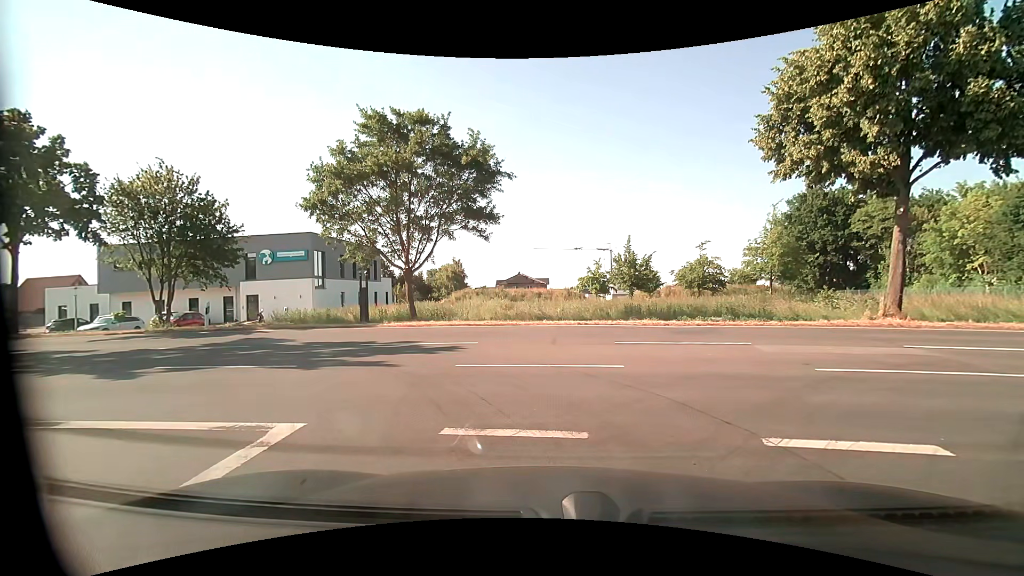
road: residential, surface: asphalt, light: Day
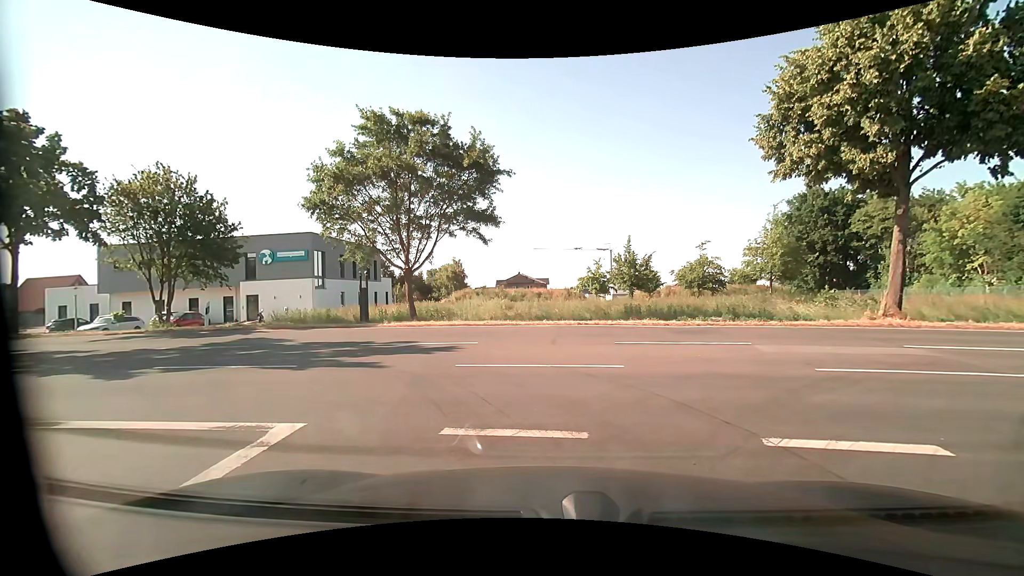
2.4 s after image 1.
(0.0, 0.0) m; 0°
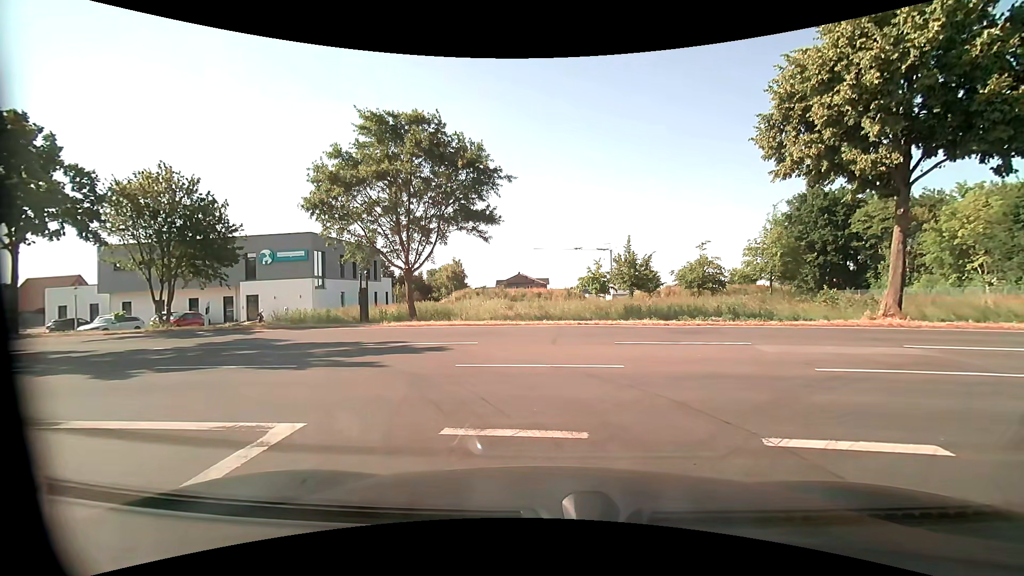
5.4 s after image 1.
(0.0, 0.0) m; 0°
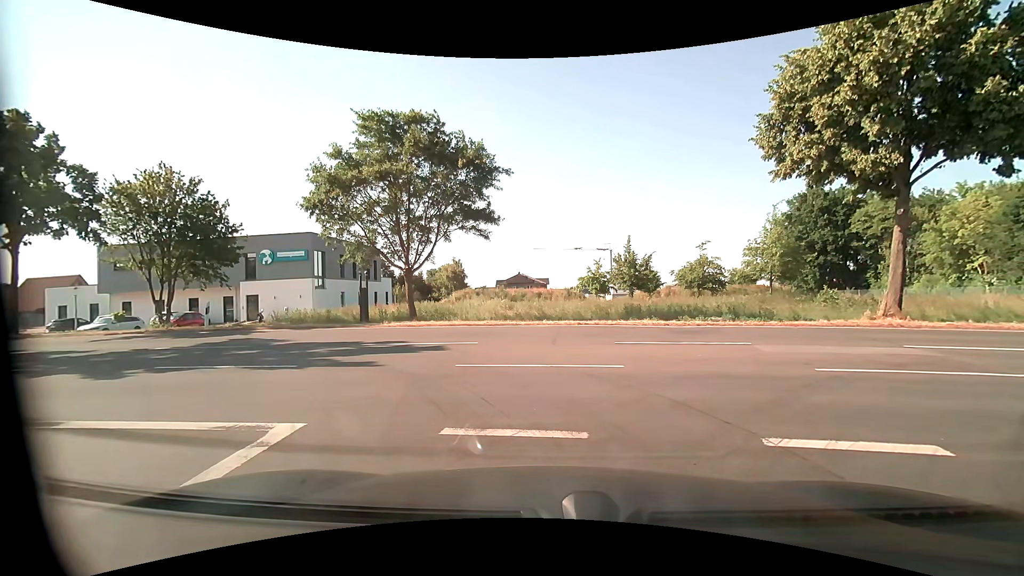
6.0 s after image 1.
(0.0, 0.0) m; 0°
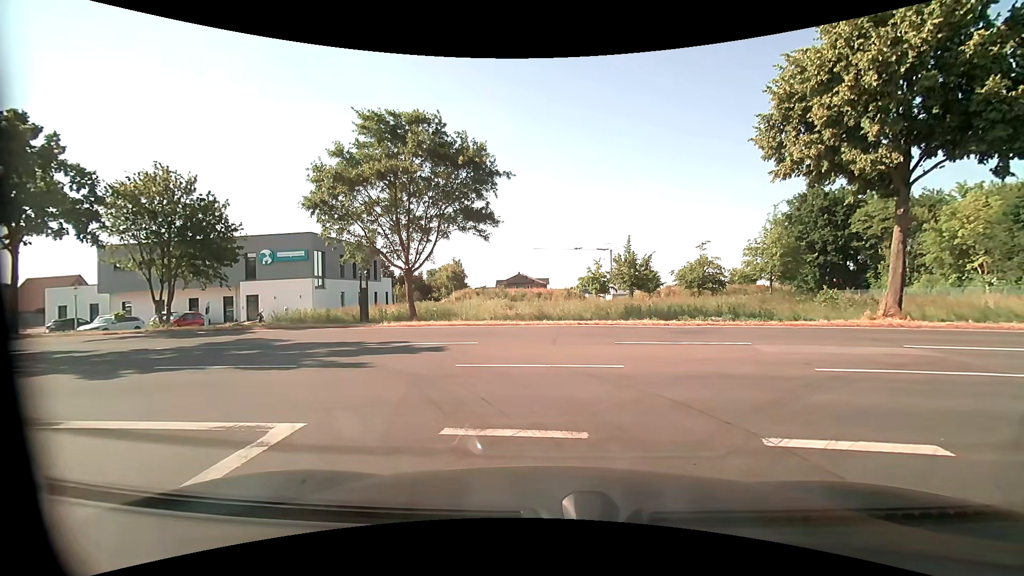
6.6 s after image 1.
(0.0, 0.0) m; 0°
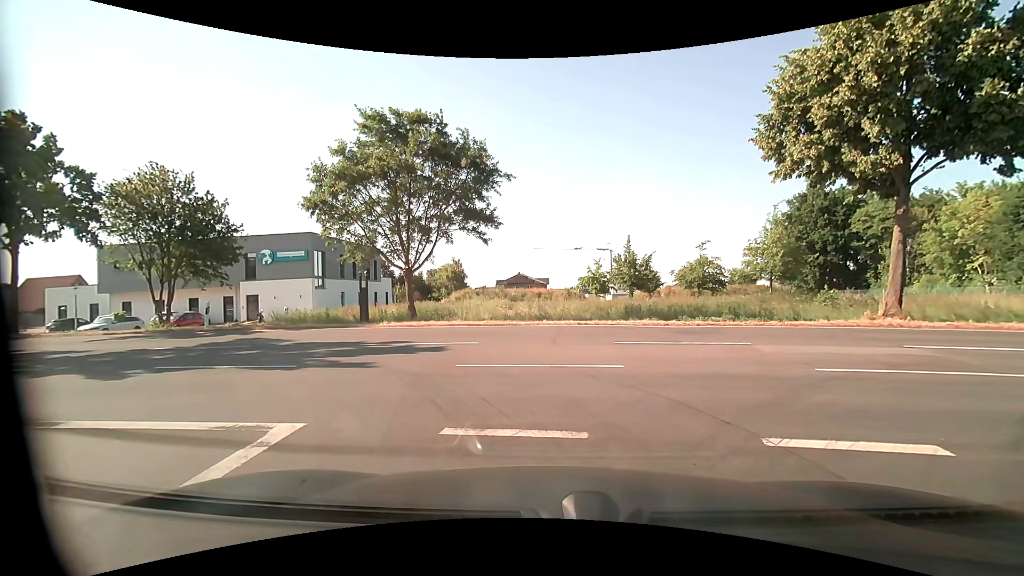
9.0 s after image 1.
(0.0, 0.0) m; 0°
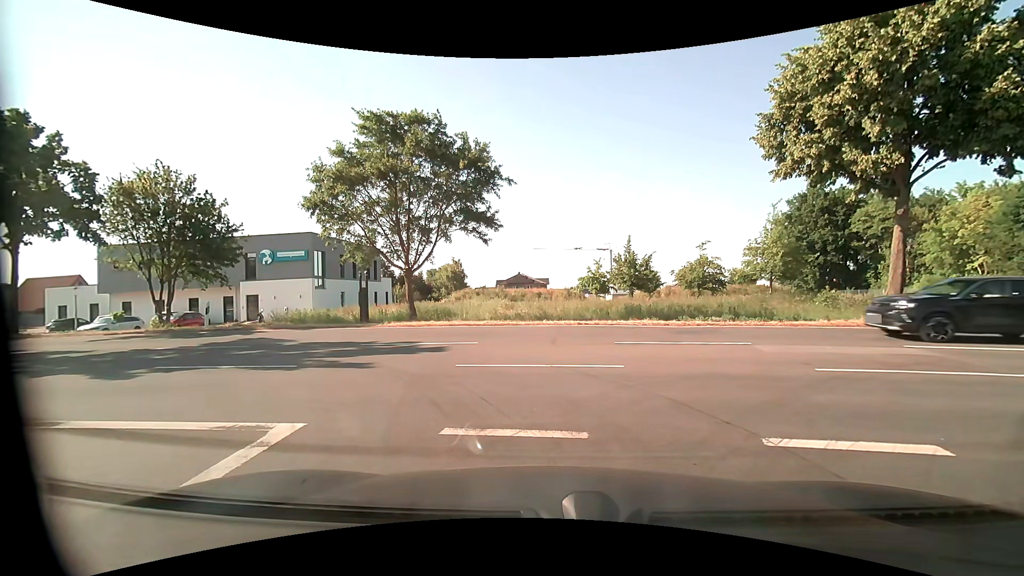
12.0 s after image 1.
(0.0, 0.0) m; 0°
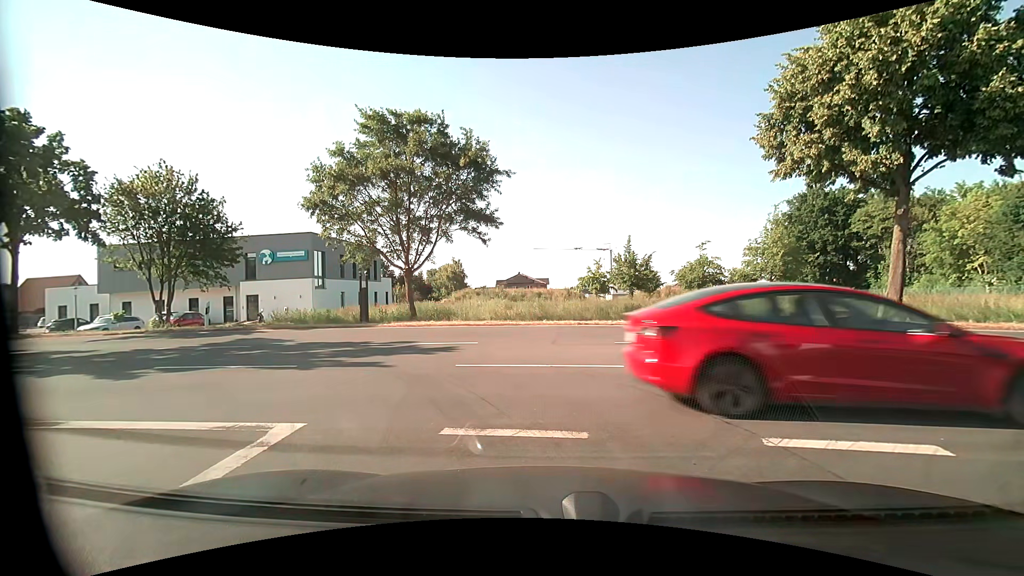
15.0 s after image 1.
(0.0, 0.0) m; 0°
